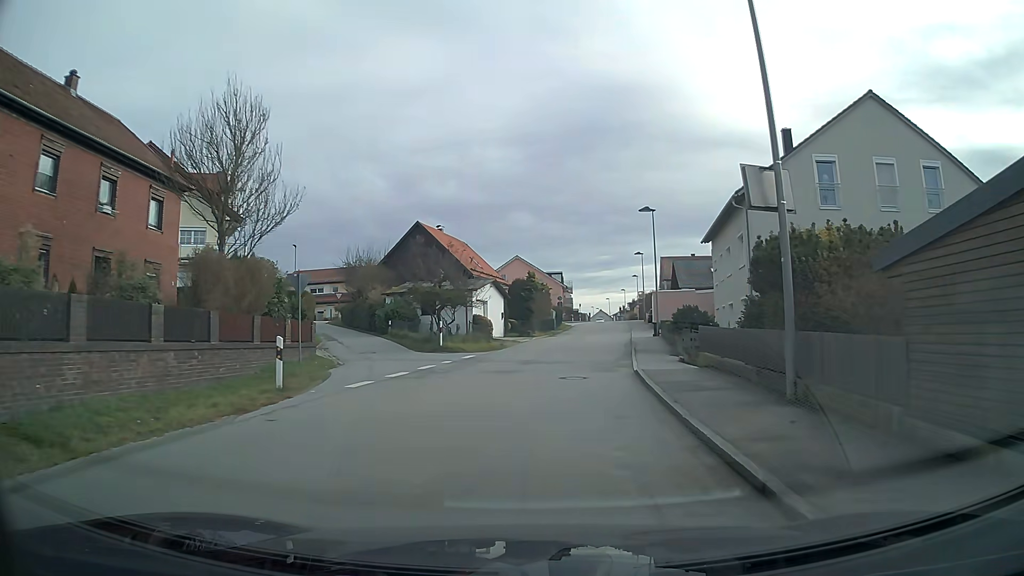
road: unclassified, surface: asphalt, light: Day
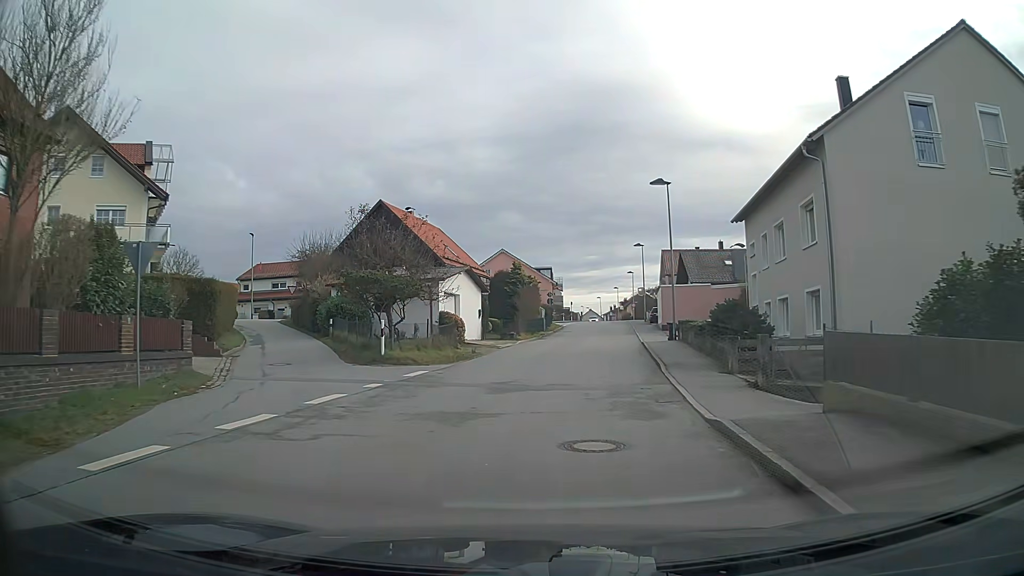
(0.0, +8.8) m; -1°
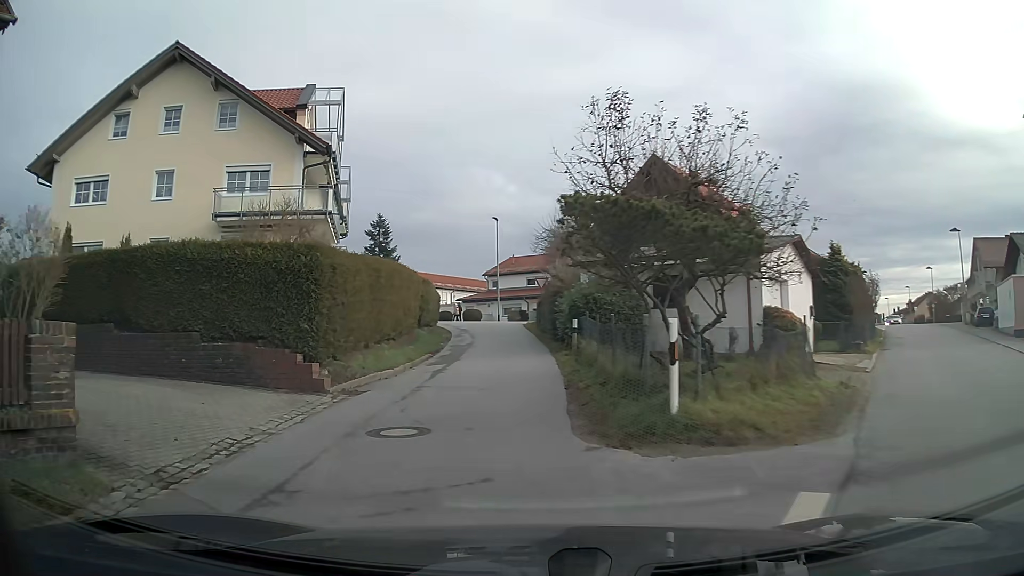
(-2.7, +12.4) m; -24°
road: residential
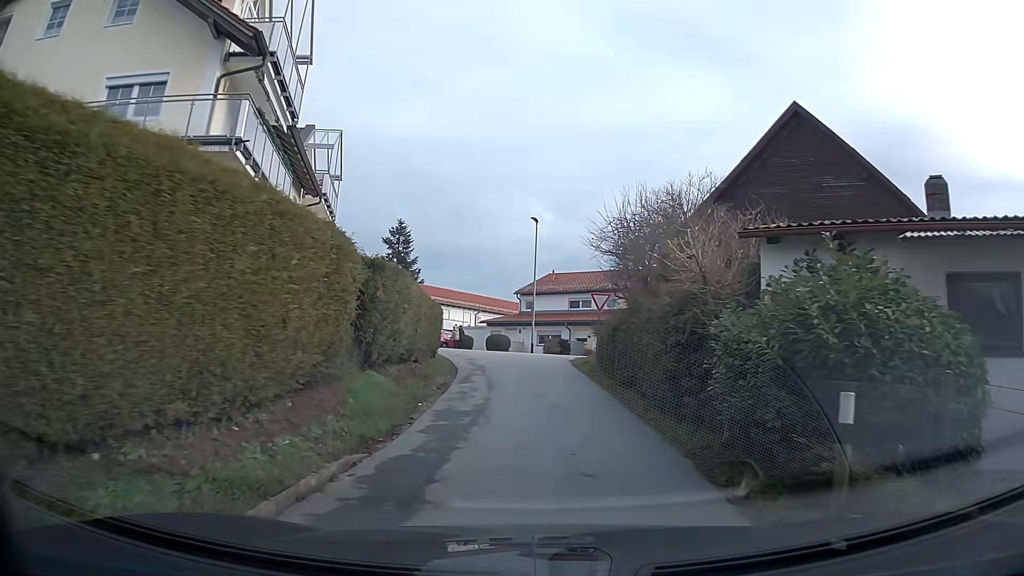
(-0.4, +12.3) m; -1°
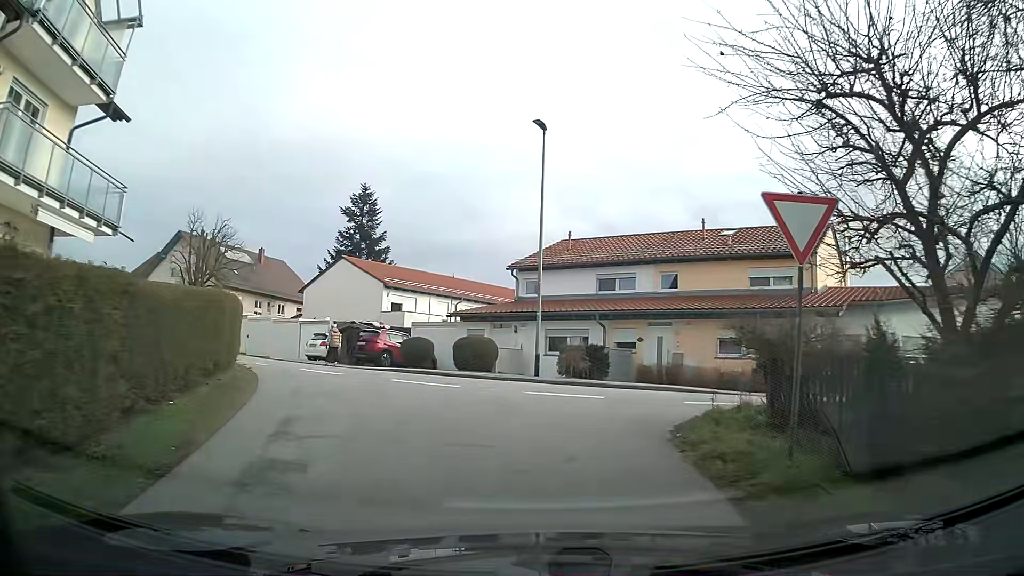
(+0.1, +19.5) m; 0°
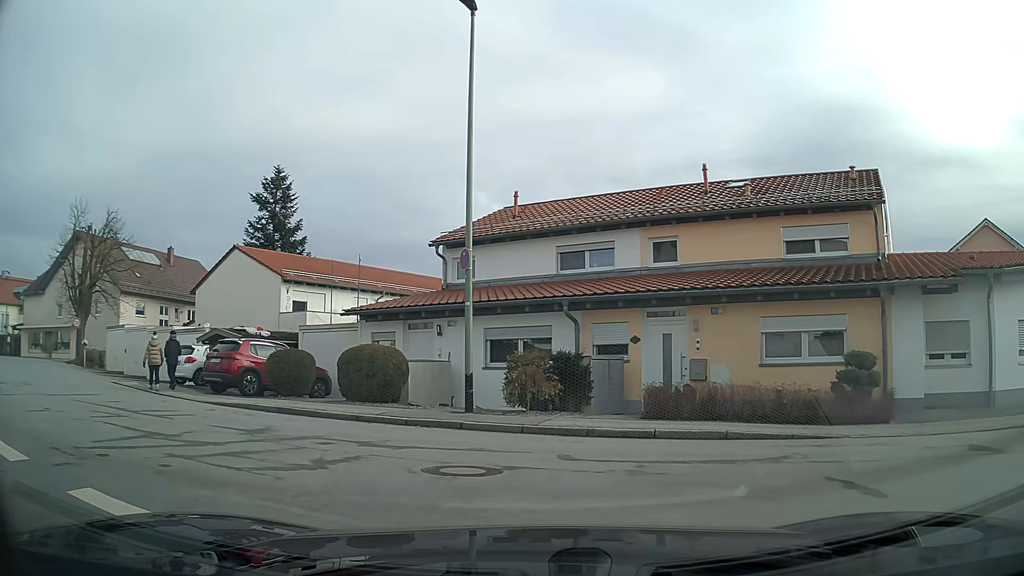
(+0.2, +8.6) m; +4°
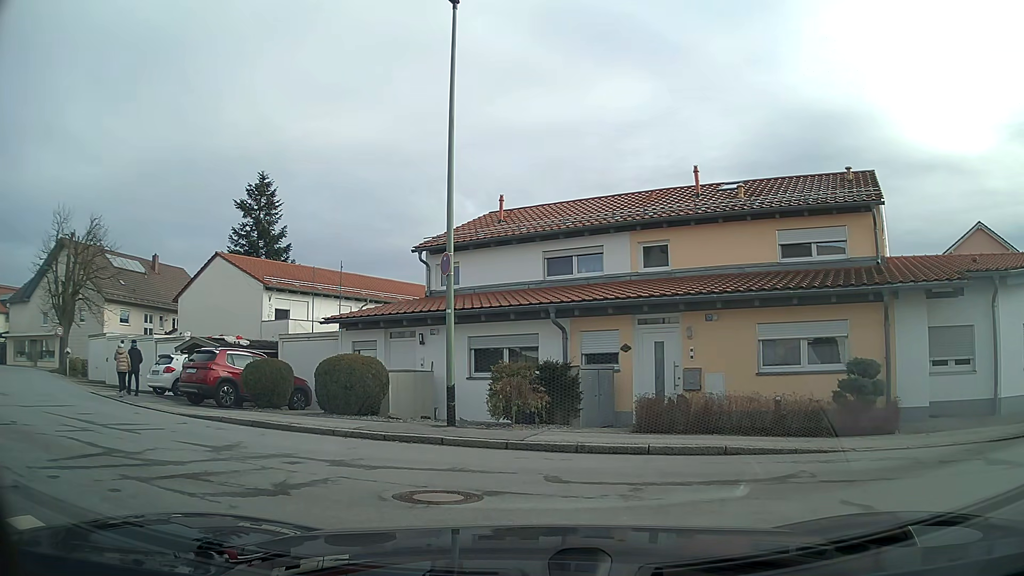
(0.0, +0.7) m; 0°
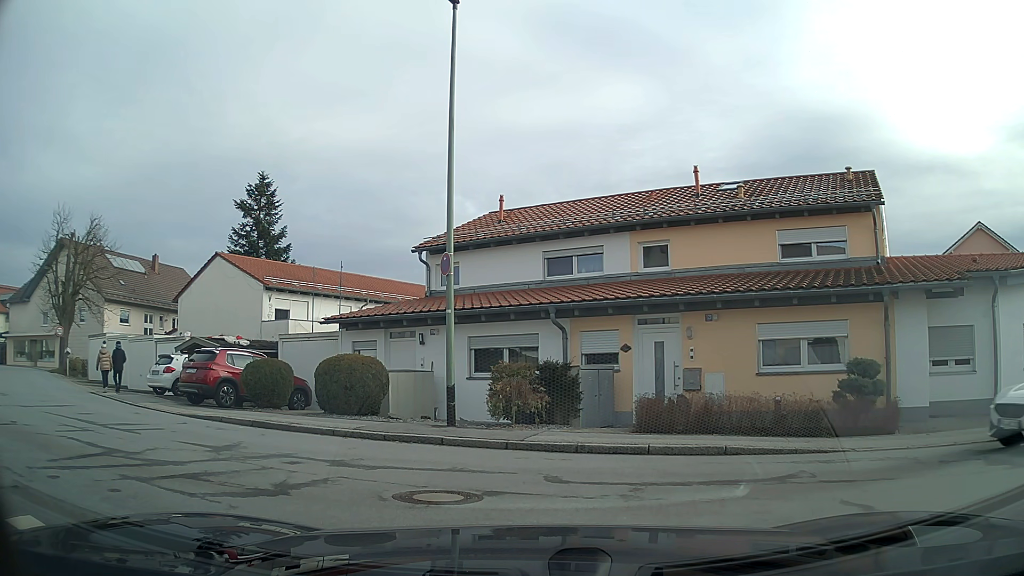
(0.0, 0.0) m; 0°
(-4, +9) (-12, +15) (-19, +21) (-27, +28) (-34, +35) (-43, +40) (-52, +43) (-62, +44) (-72, +45) (-81, +49) m
